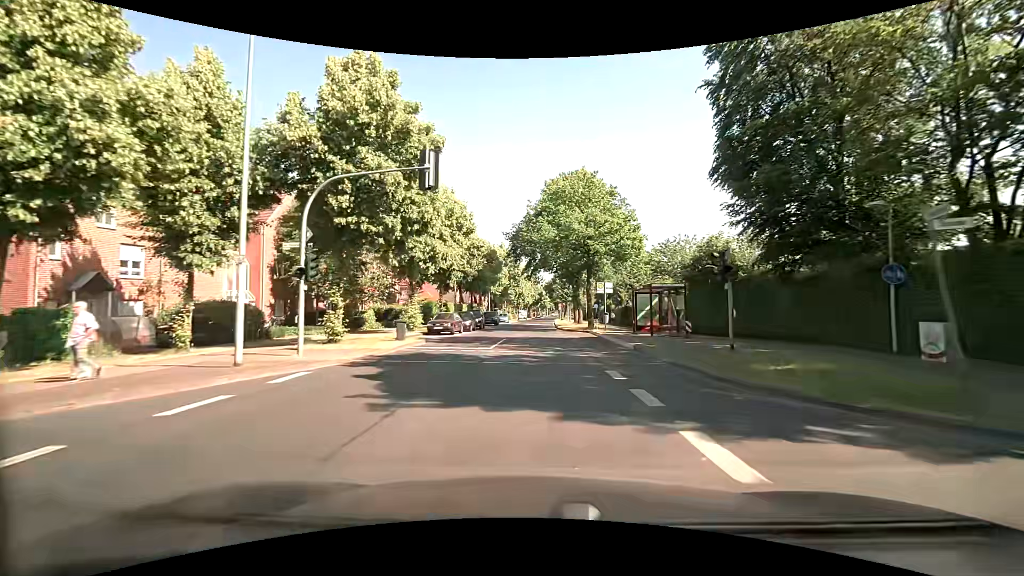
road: tertiary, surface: asphalt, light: Day
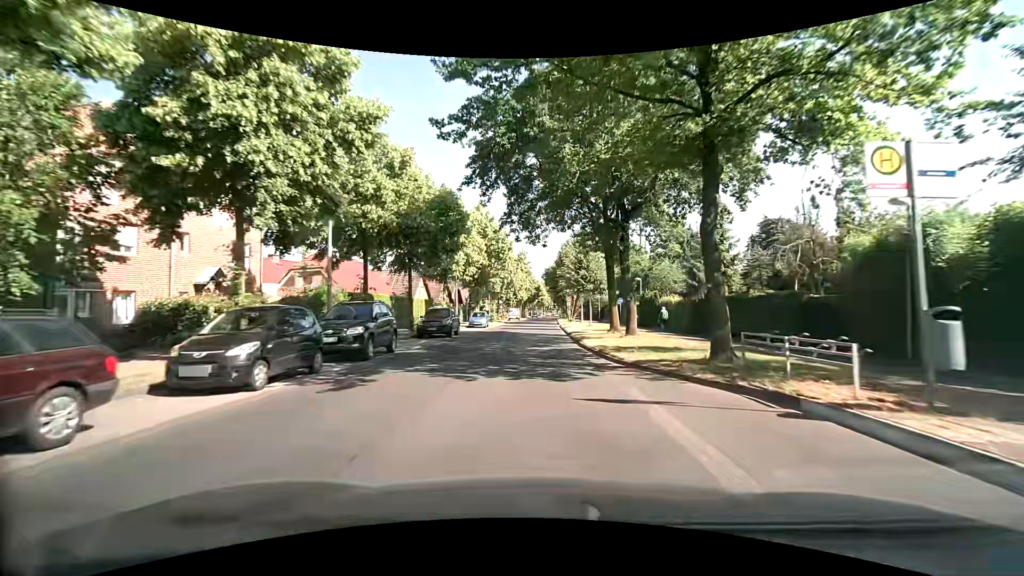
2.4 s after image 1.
(-0.2, +28.6) m; 0°
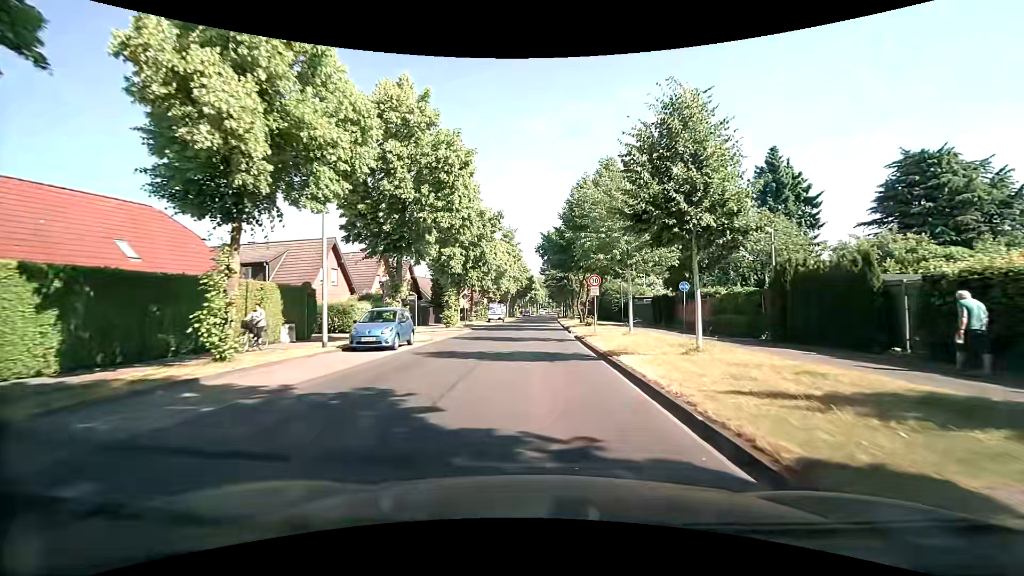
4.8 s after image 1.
(0.0, +27.7) m; 0°
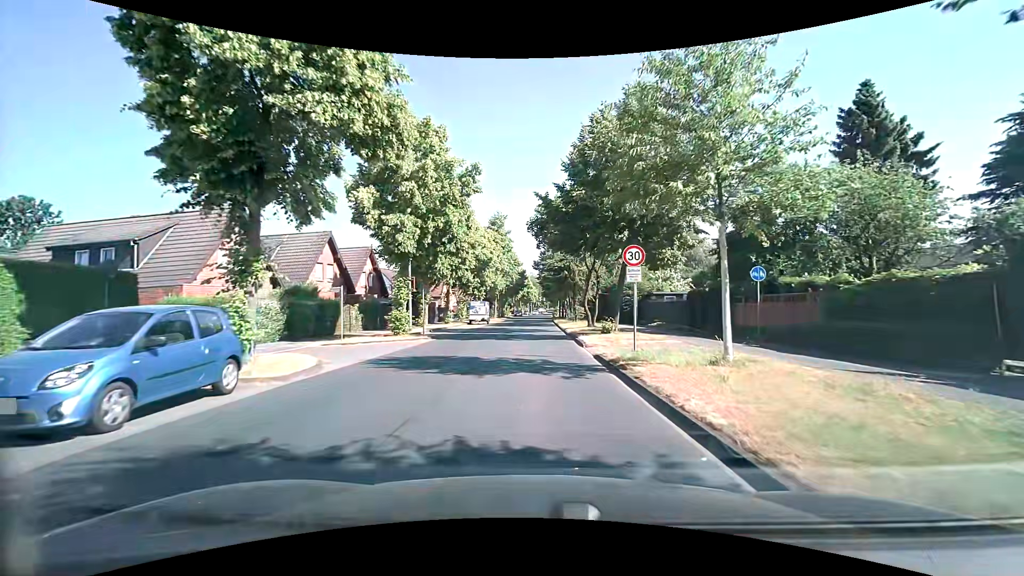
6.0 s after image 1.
(+0.2, +11.4) m; 0°
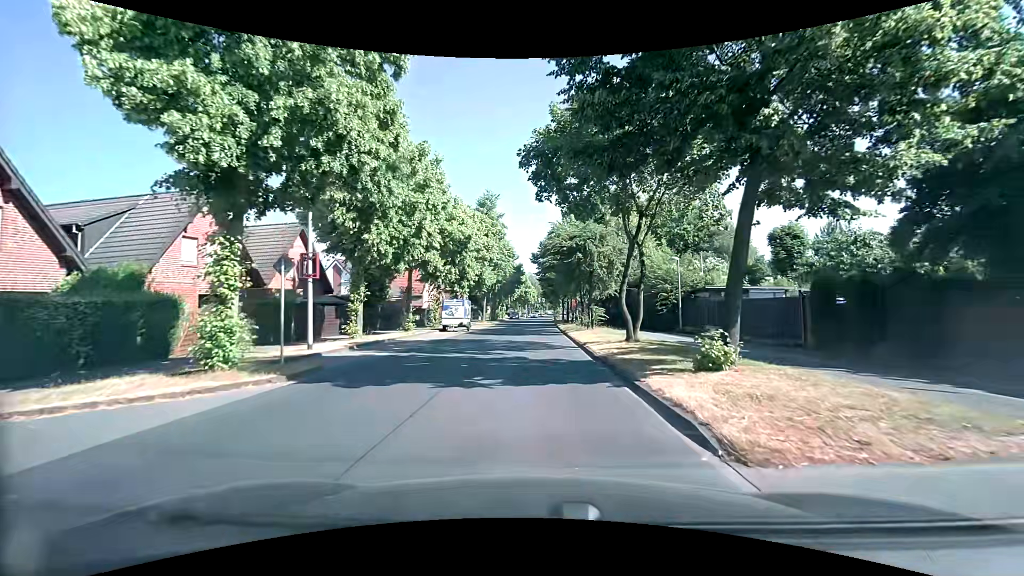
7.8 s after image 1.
(+0.3, +13.5) m; +2°
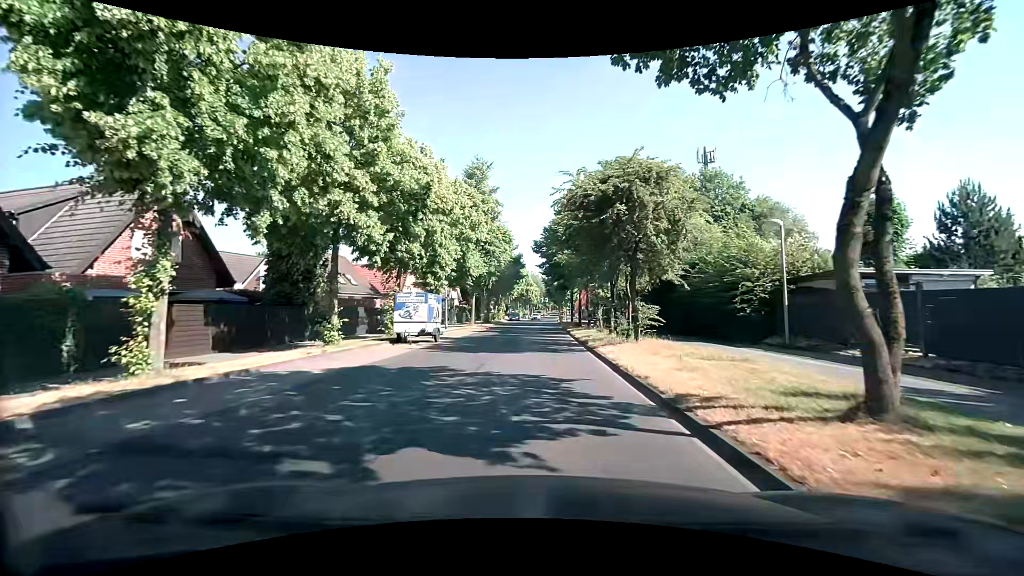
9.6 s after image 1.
(-0.1, +12.6) m; 0°
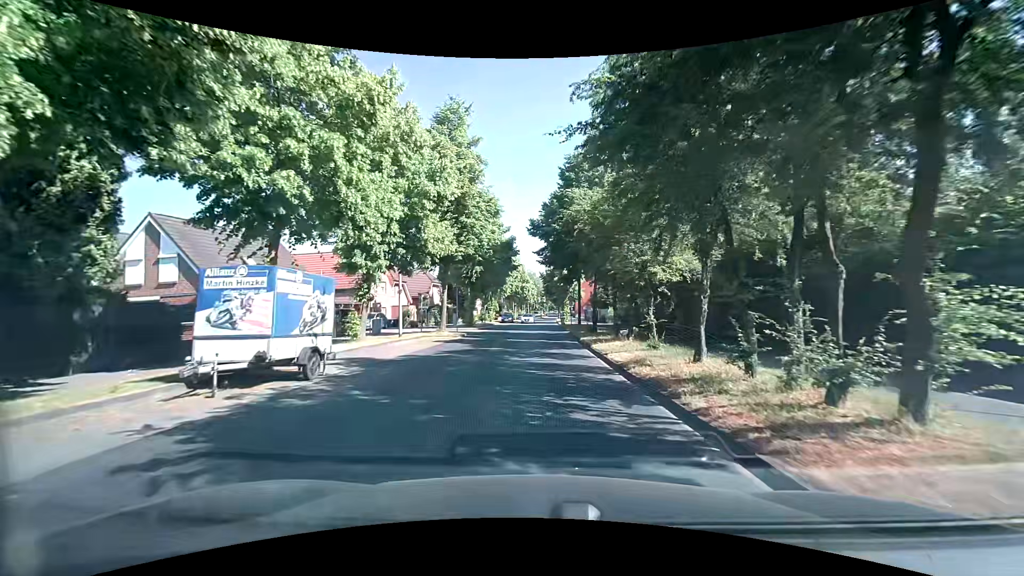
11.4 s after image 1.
(-0.1, +13.1) m; 0°
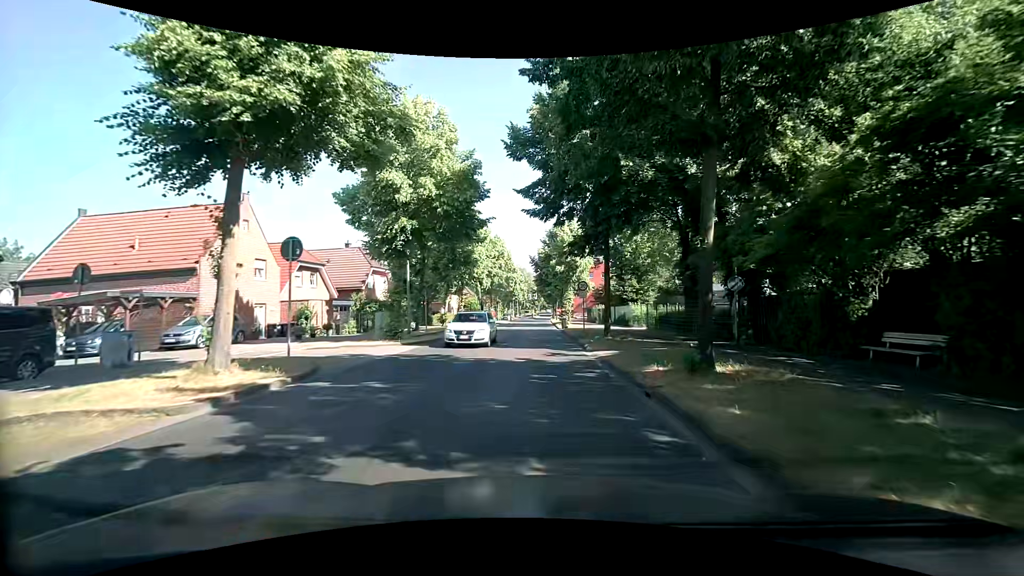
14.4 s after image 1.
(+0.2, +21.9) m; +1°
(0, +10) (0, +20) (0, +30) (0, +40) (0, +50) (0, +60) (0, +70) (0, +80) (0, +90) (0, +100) m
